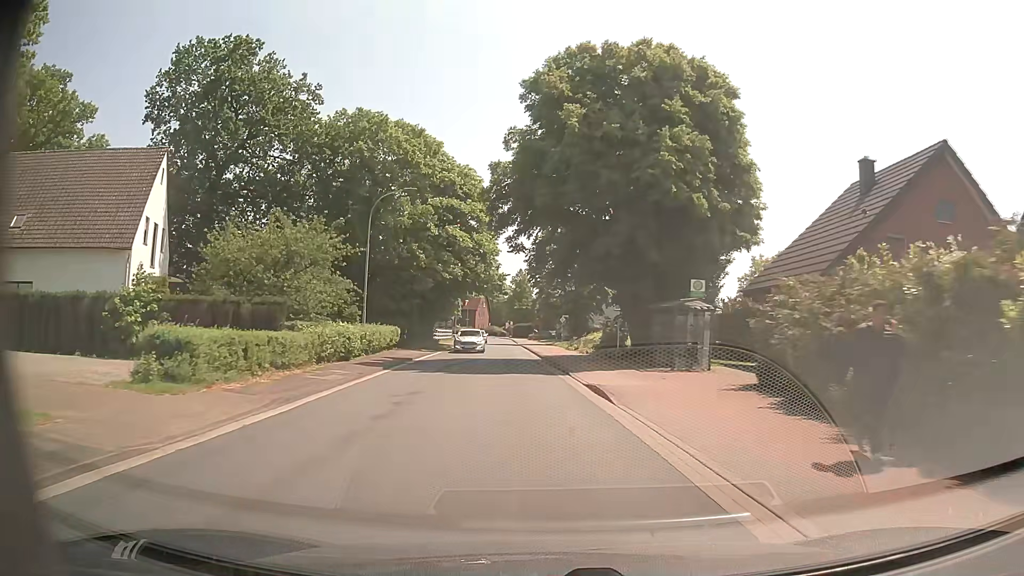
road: tertiary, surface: asphalt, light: Day
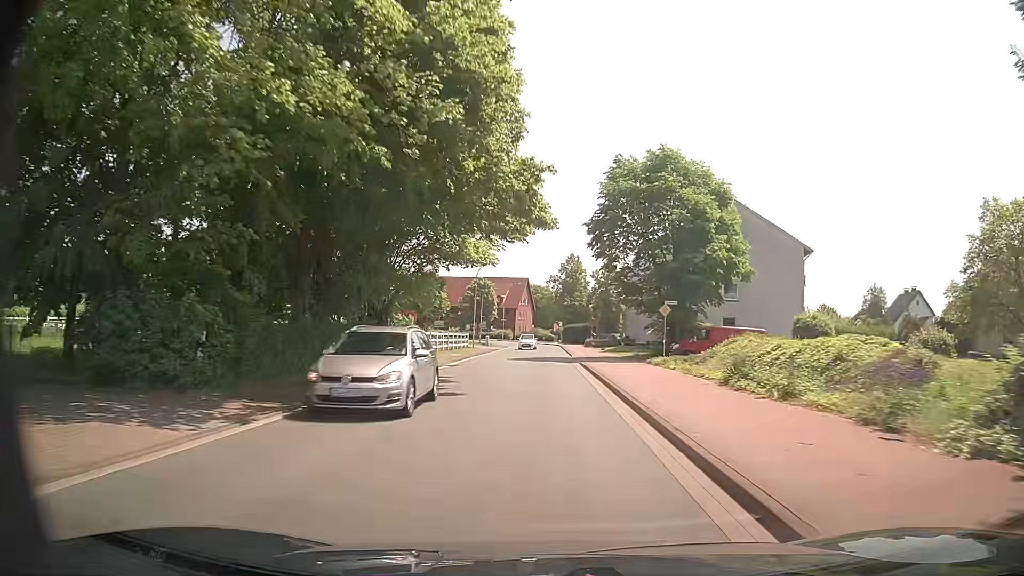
(-1.6, +33.1) m; -3°
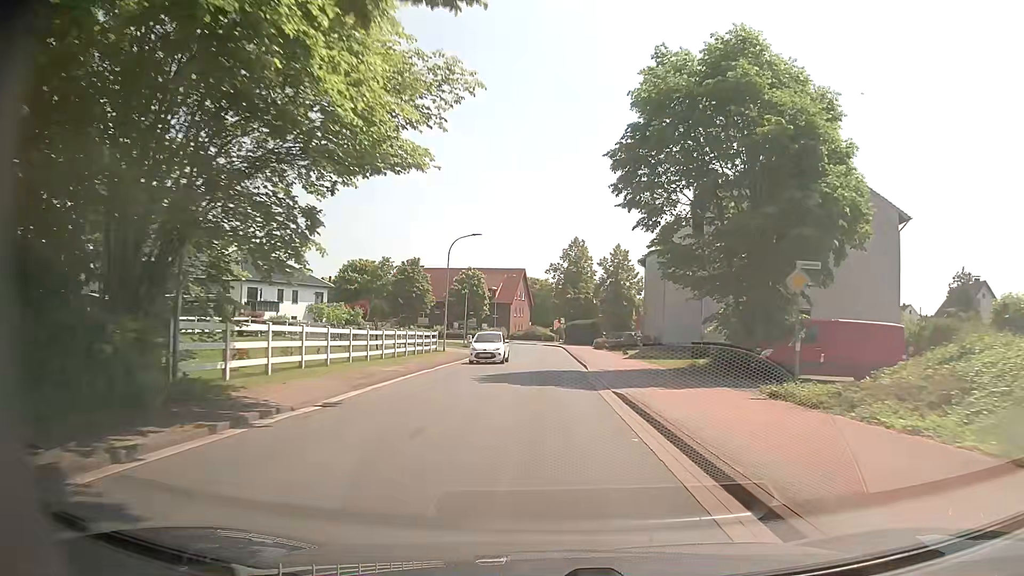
(-0.2, +17.0) m; -1°
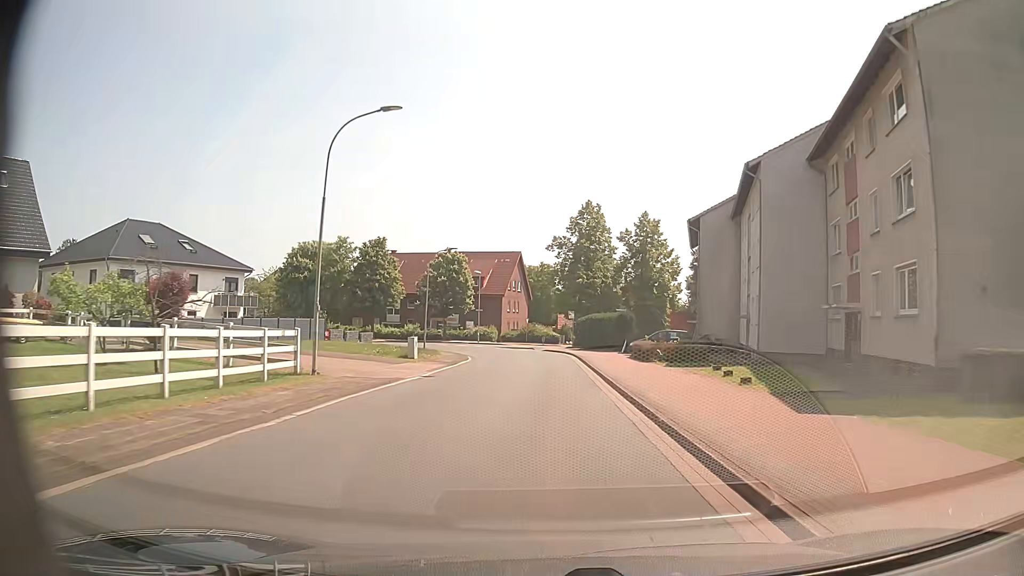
(-0.1, +25.2) m; 0°
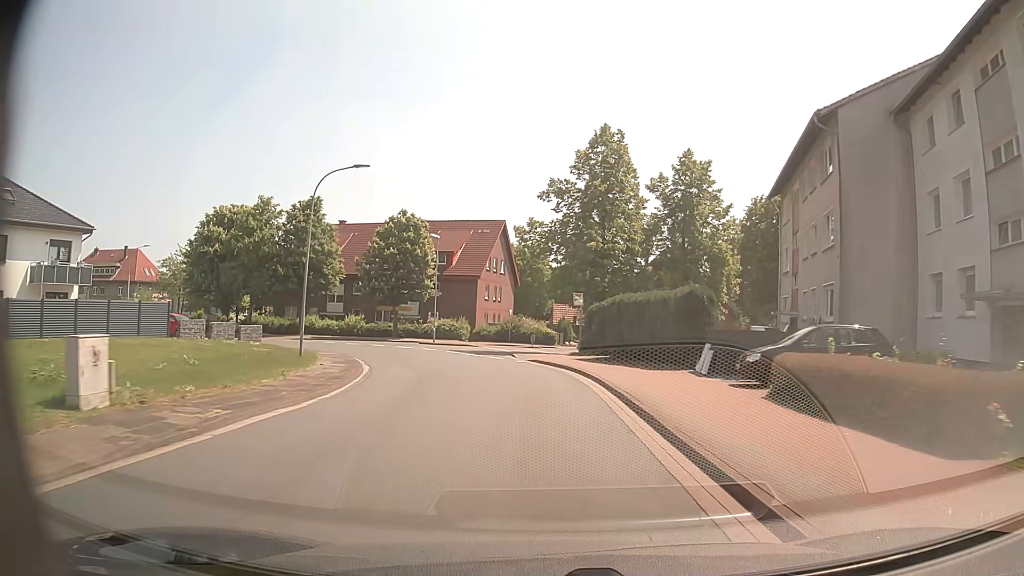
(+0.1, +24.1) m; +1°
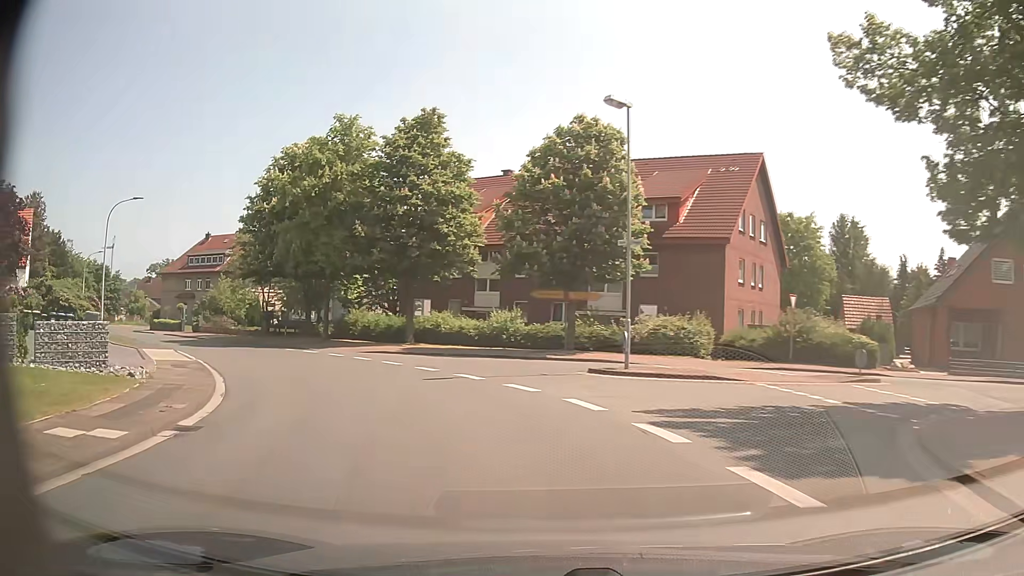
(-2.6, +28.8) m; -18°
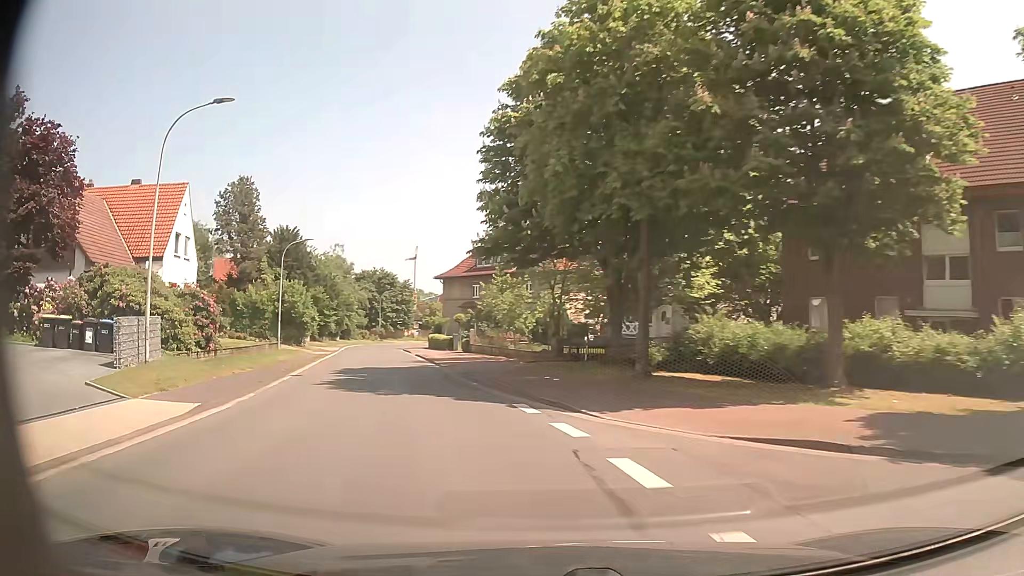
(-5.4, +20.9) m; -29°
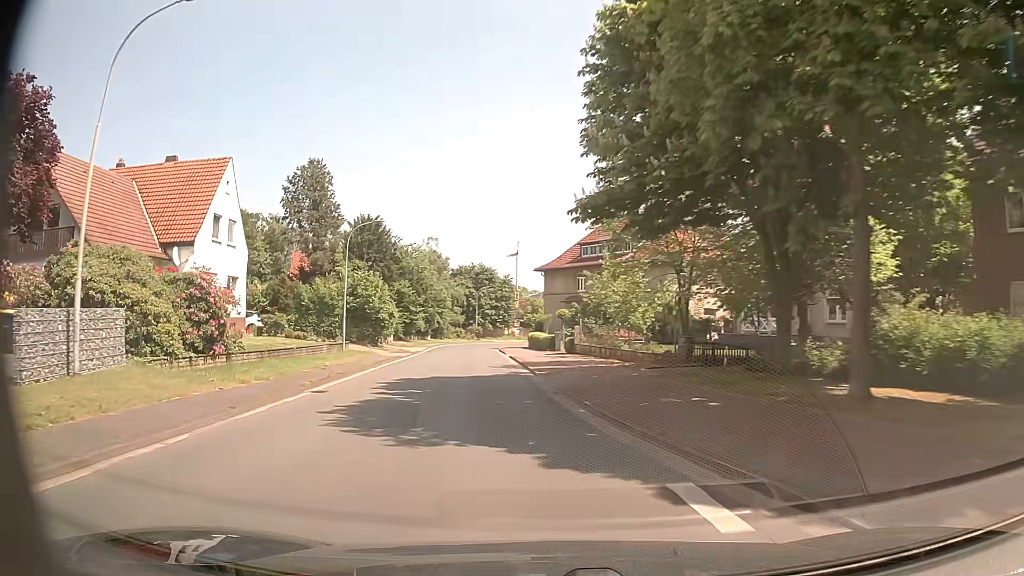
(-0.6, +7.5) m; -9°
(-1, +10) (-2, +20) (-3, +30) (-5, +40) (-6, +50) (-7, +60) (-8, +70) (-7, +80) (-5, +89) (-2, +99) m
